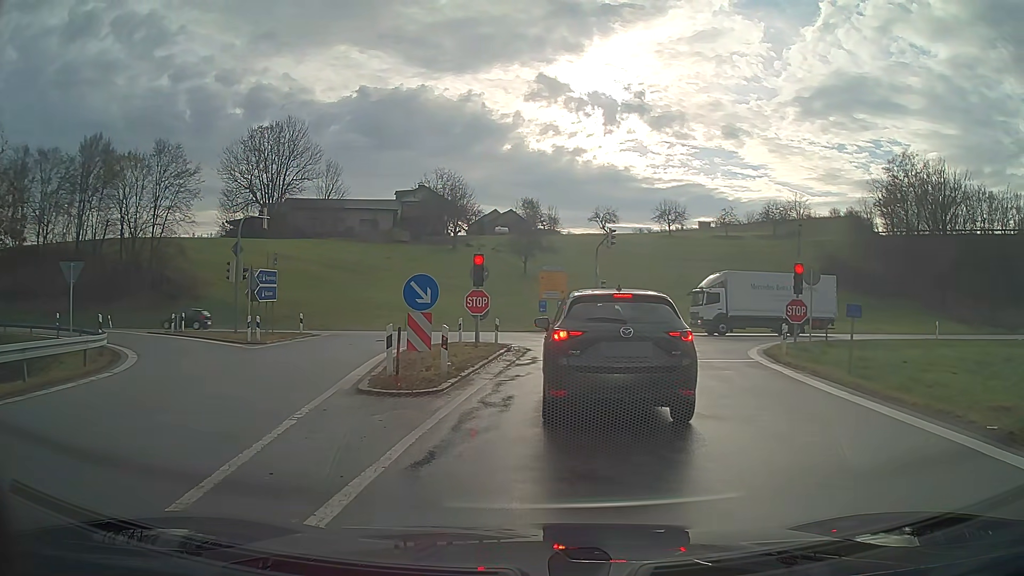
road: motorway_link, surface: asphalt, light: Day
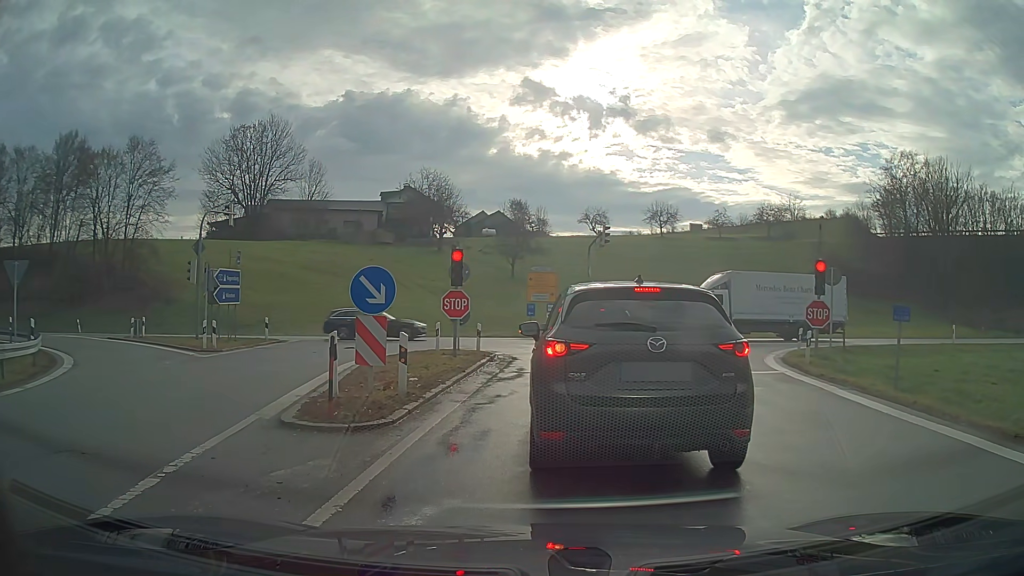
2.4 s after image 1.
(0.0, +2.9) m; +1°
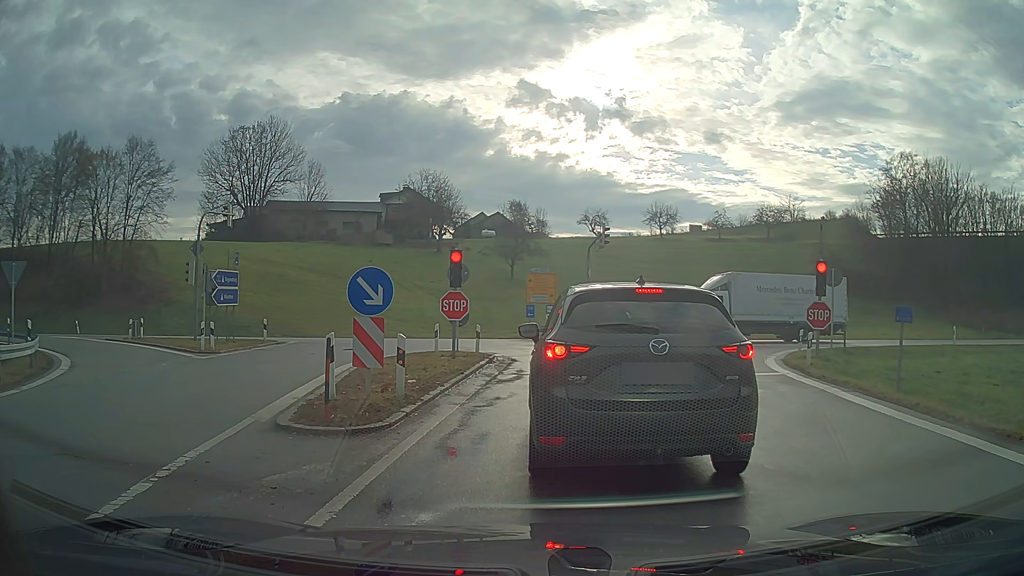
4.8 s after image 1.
(0.0, +0.2) m; 0°
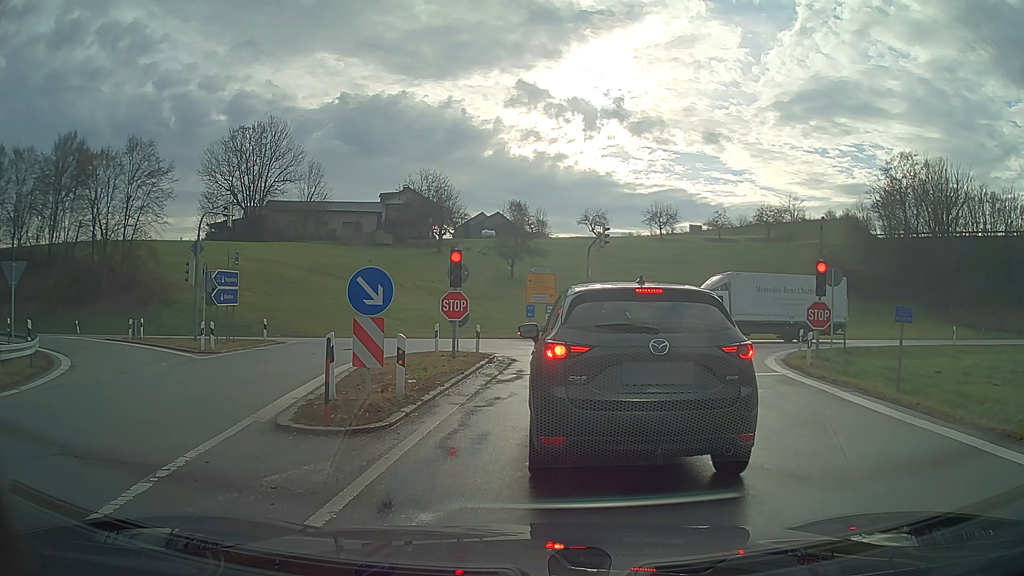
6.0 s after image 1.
(0.0, 0.0) m; 0°
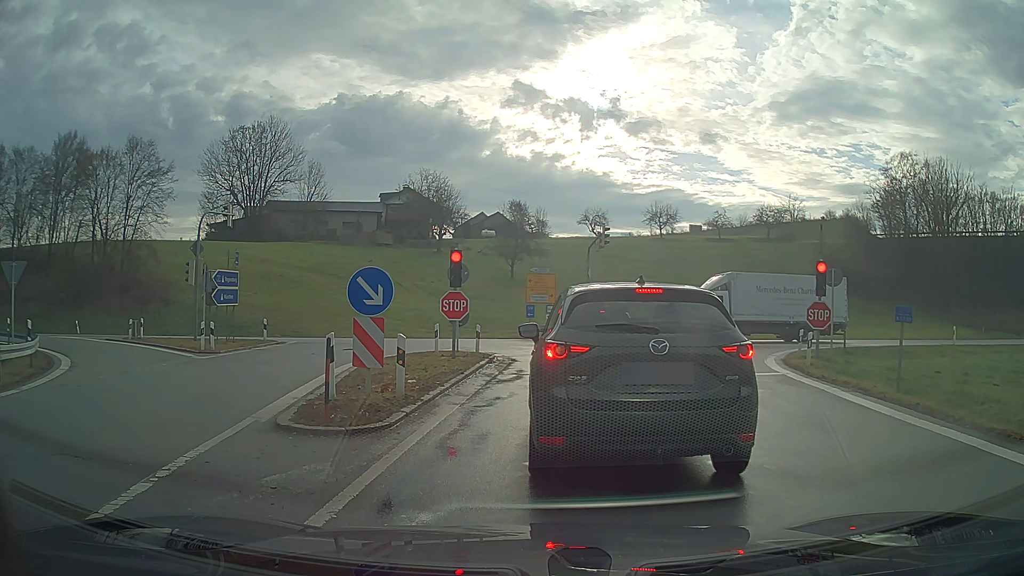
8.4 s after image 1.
(0.0, 0.0) m; 0°
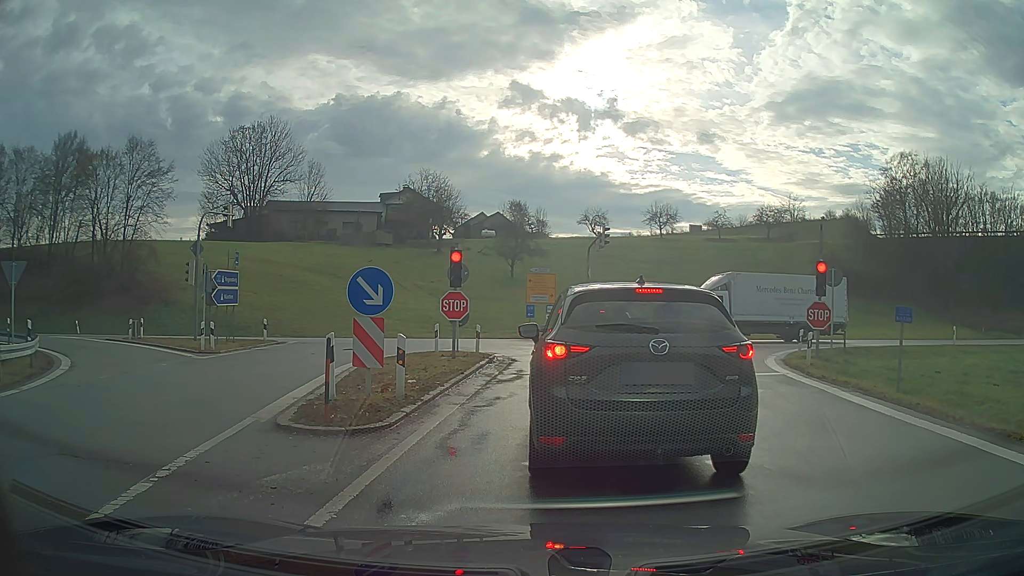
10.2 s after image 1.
(0.0, 0.0) m; 0°
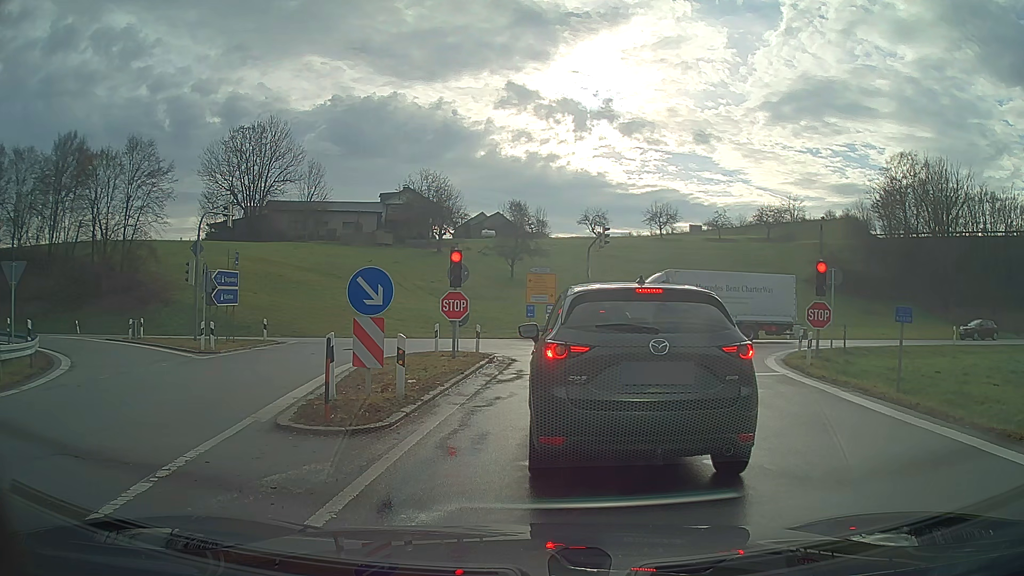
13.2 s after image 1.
(0.0, 0.0) m; 0°
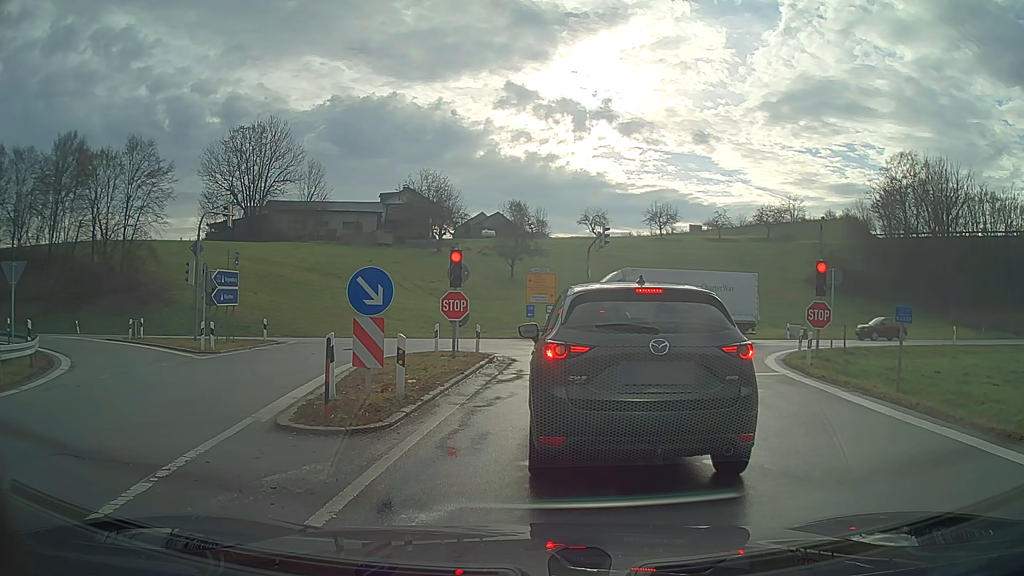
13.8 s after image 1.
(0.0, 0.0) m; 0°
(0, +10) (+1, +20) (-2, +30) (-9, +36) (-19, +38) (-29, +39) (-39, +39) (-49, +39) (-59, +39) (-69, +39) m
